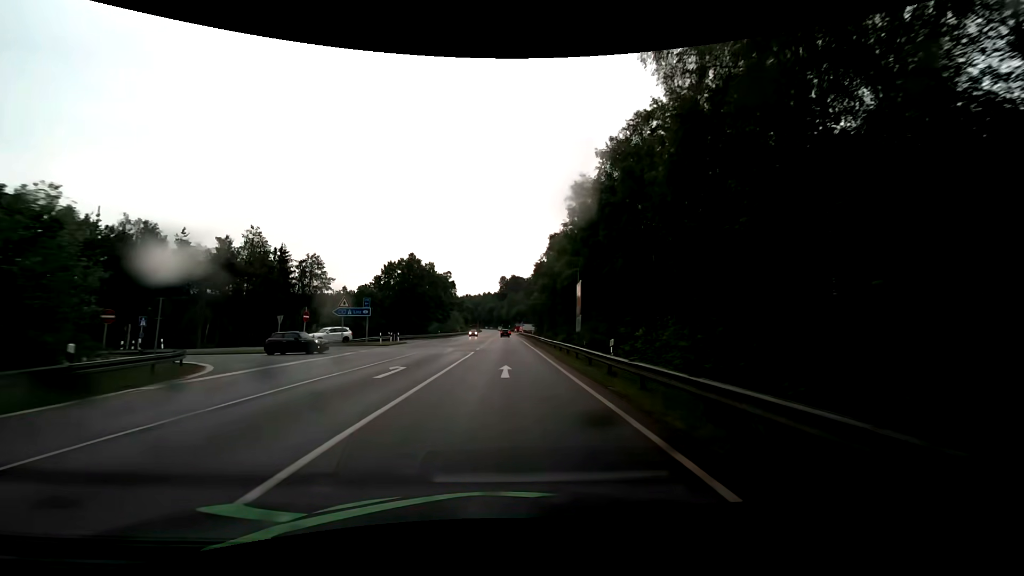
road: secondary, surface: asphalt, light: Day
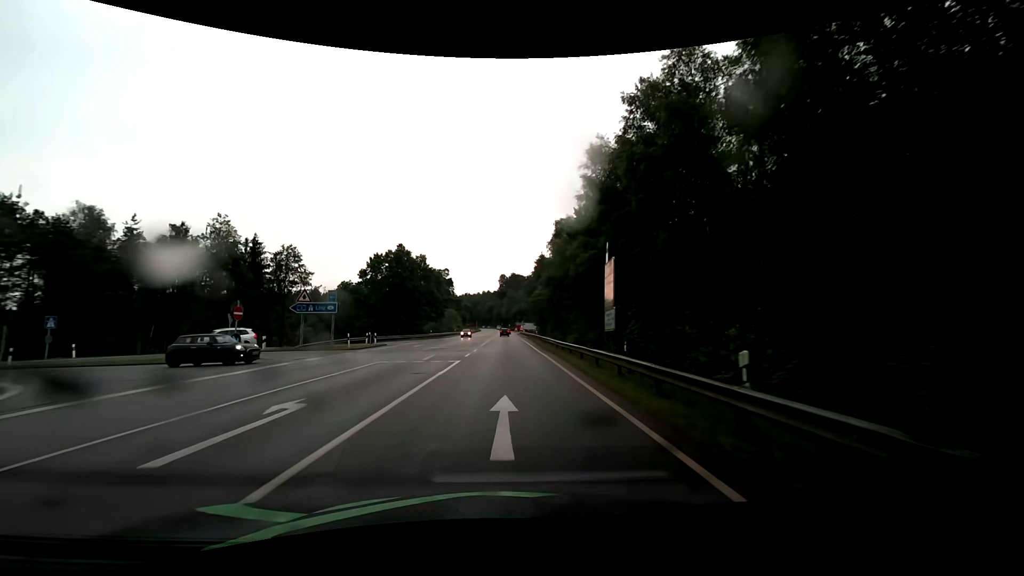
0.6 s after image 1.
(0.0, +9.1) m; -1°
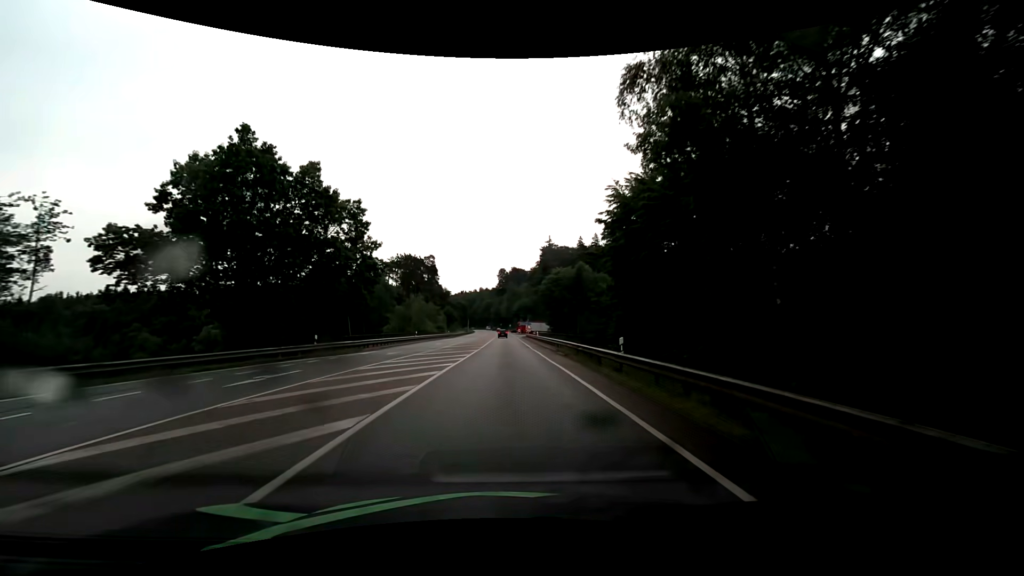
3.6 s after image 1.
(+0.5, +47.0) m; +1°
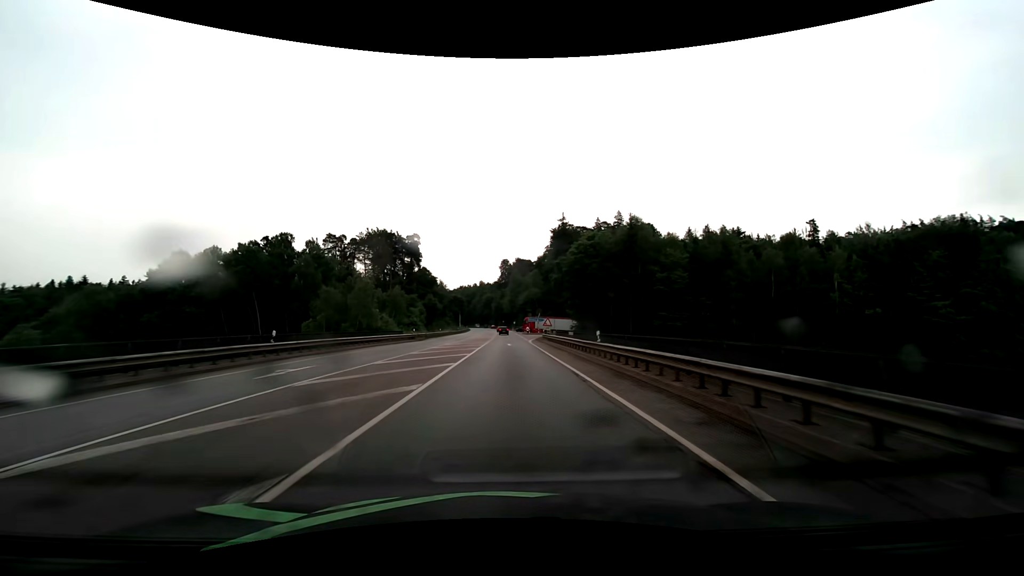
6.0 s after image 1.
(-0.1, +39.0) m; 0°
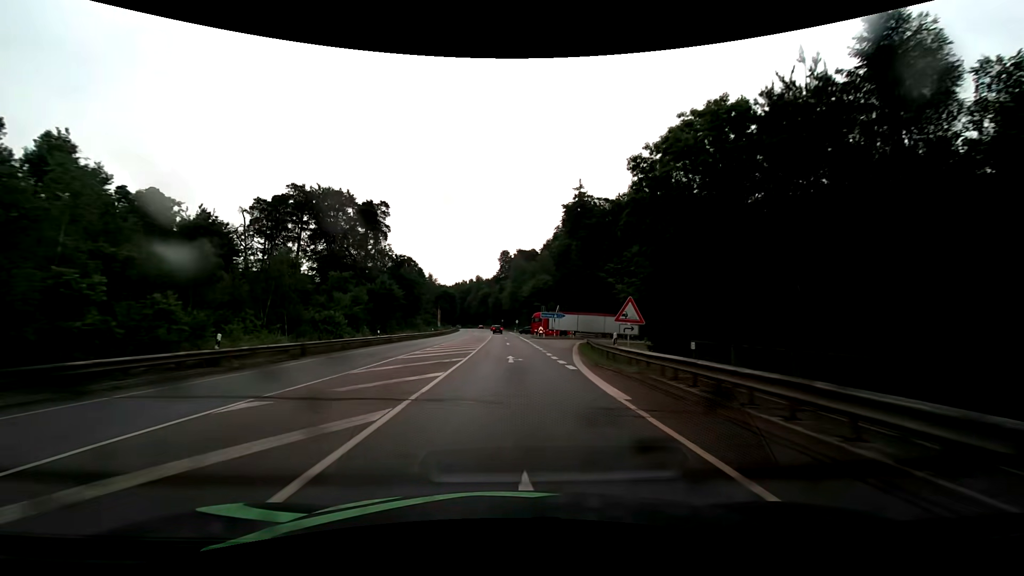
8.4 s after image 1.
(-0.1, +39.8) m; 0°
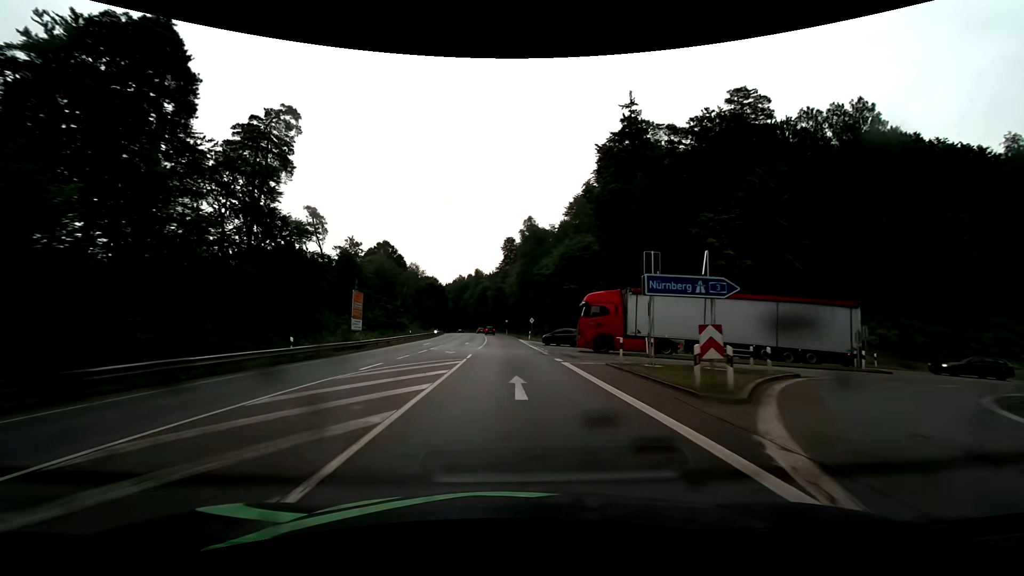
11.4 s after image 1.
(-0.2, +50.5) m; 0°
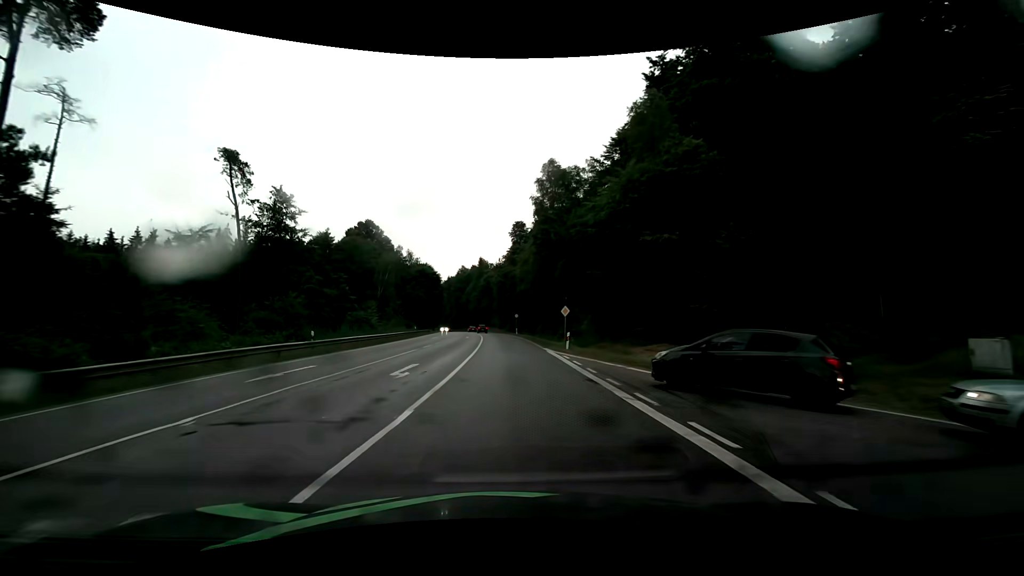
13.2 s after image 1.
(-0.2, +30.6) m; -1°
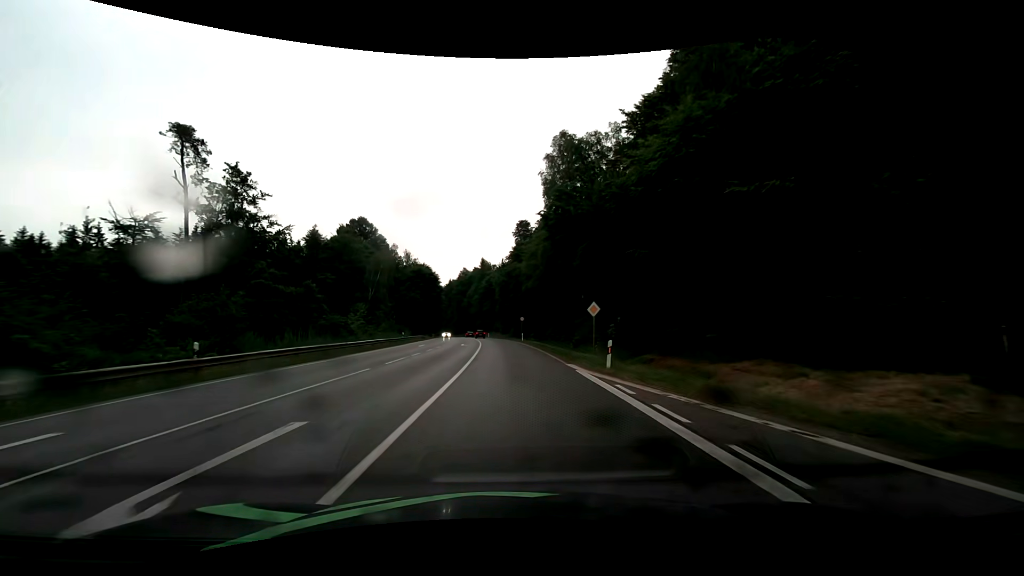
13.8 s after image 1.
(-0.1, +10.2) m; -1°
(0, +10) (0, +20) (0, +30) (-1, +40) (-1, +50) (-2, +60) (-2, +70) (-3, +80) (-4, +90) (-5, +100) m
